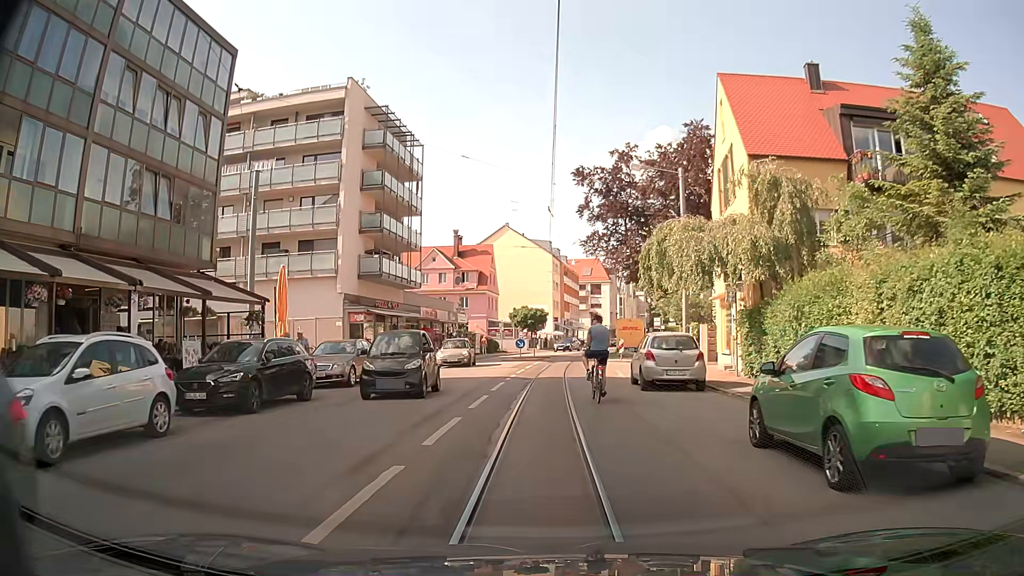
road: tertiary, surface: asphalt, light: Day
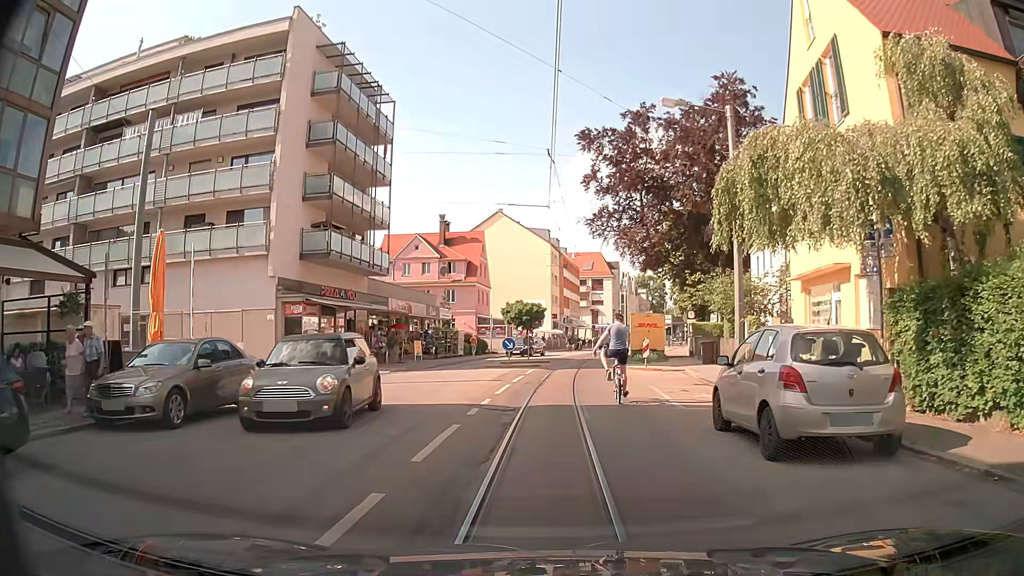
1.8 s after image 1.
(-0.1, +10.2) m; -1°
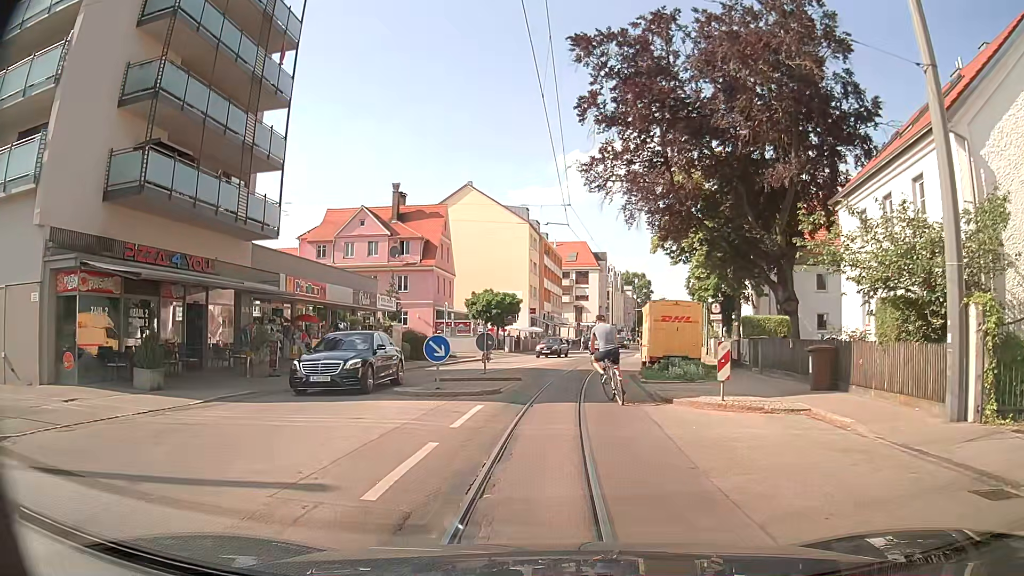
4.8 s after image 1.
(+0.3, +15.1) m; +4°
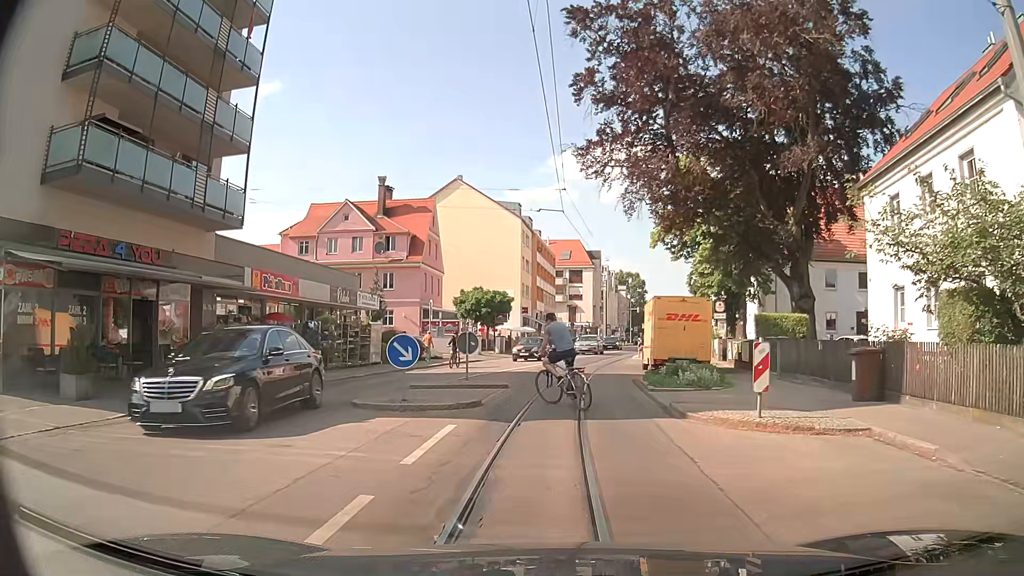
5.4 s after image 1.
(-0.1, +2.9) m; -1°
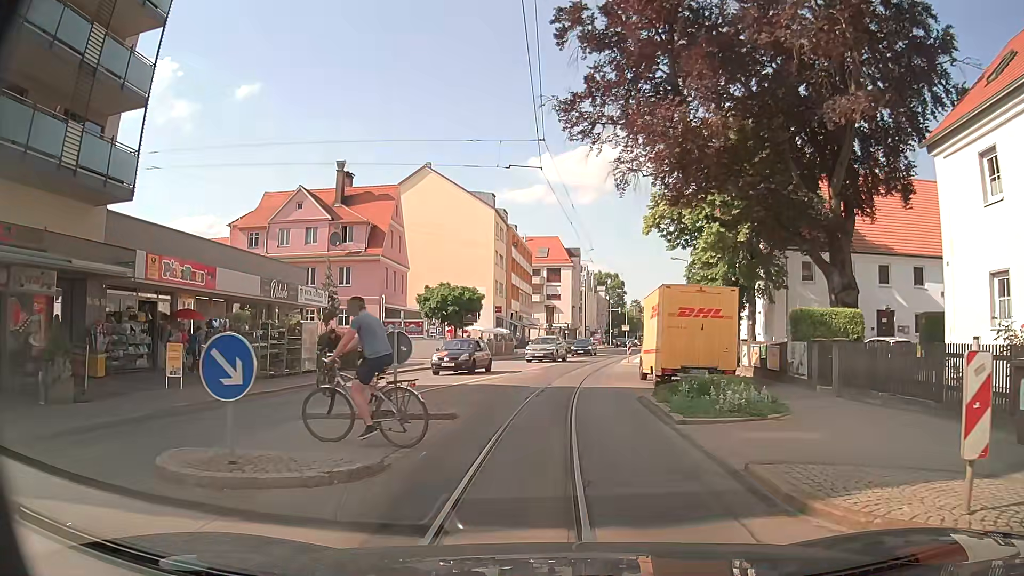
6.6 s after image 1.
(+0.1, +6.3) m; +2°
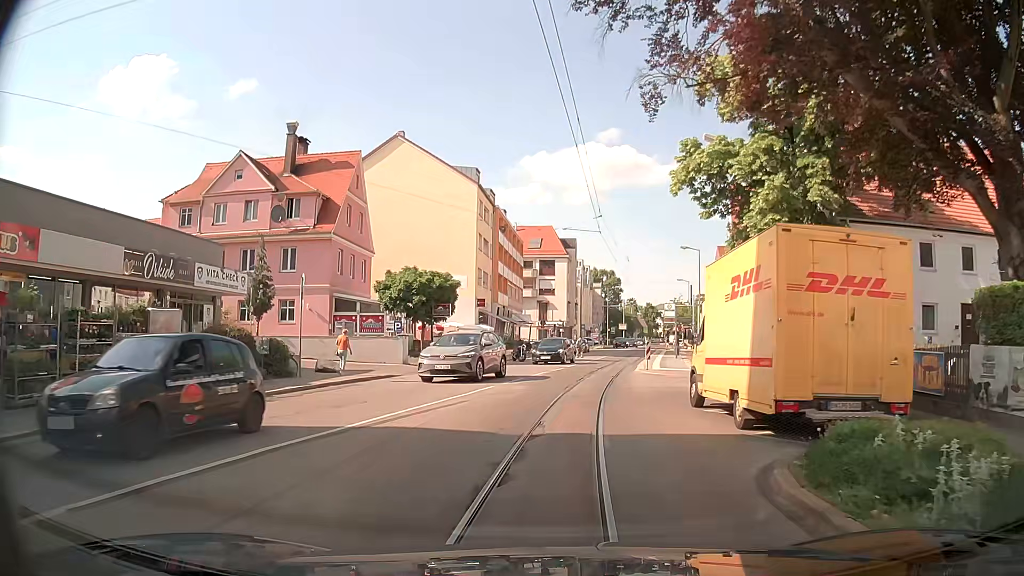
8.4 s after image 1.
(0.0, +10.0) m; 0°
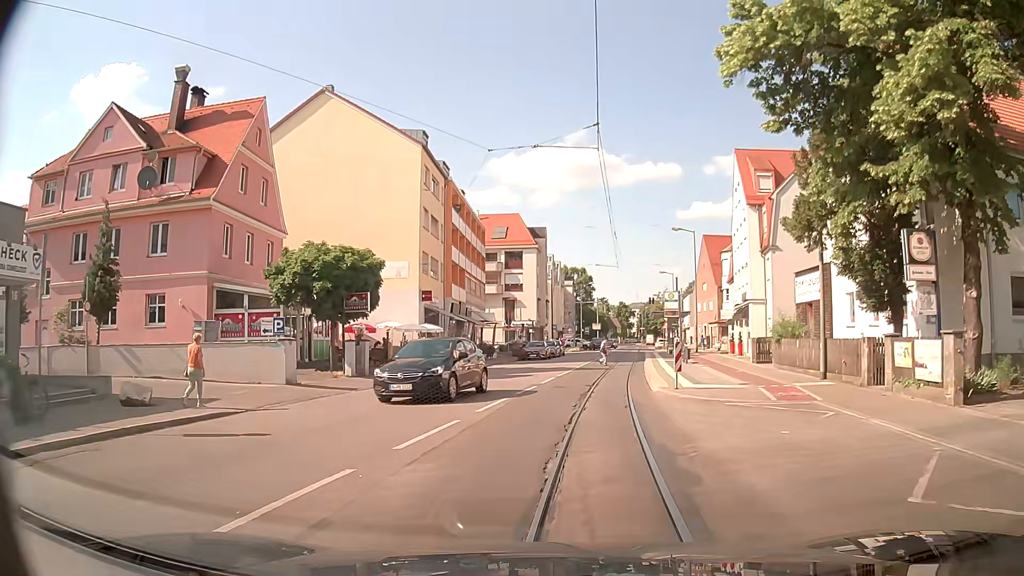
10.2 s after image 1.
(+0.1, +12.0) m; +3°
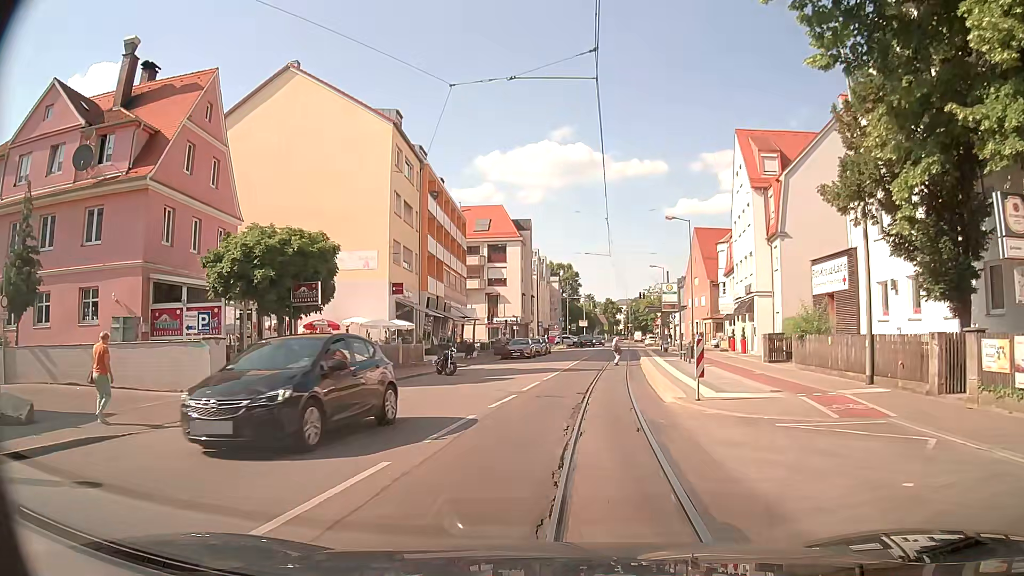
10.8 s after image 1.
(0.0, +4.1) m; 0°
